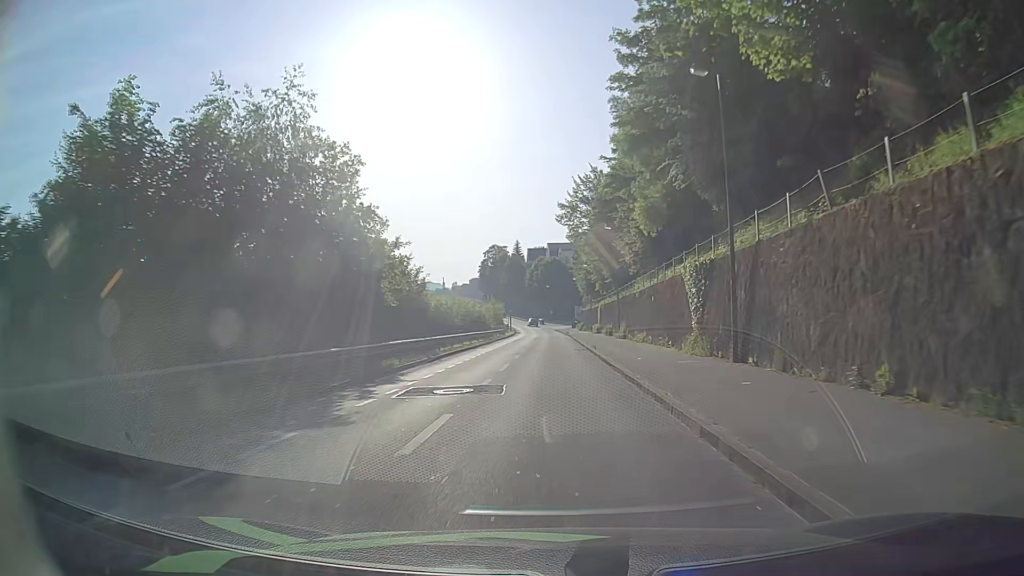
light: Day
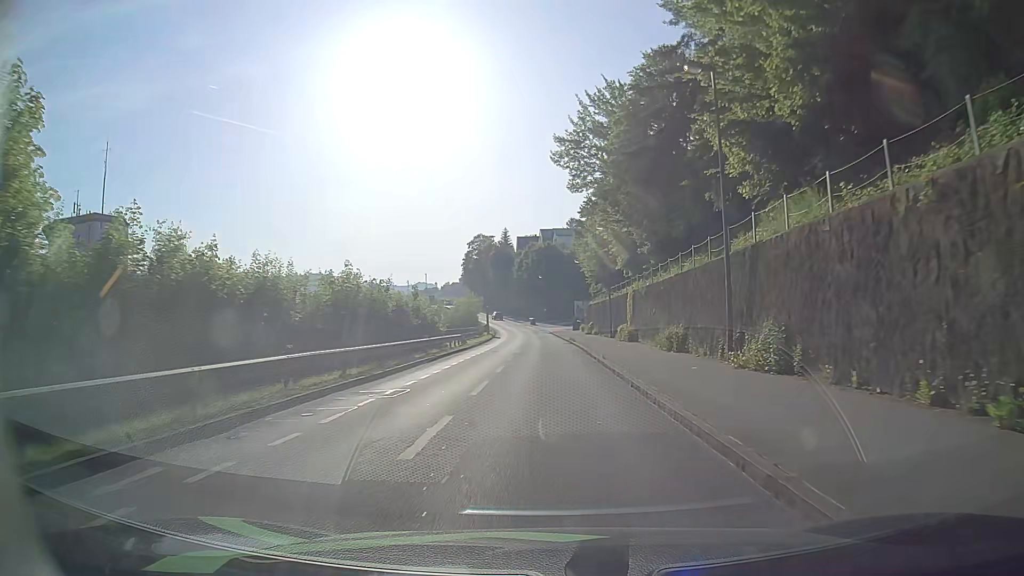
(0.0, +30.3) m; 0°
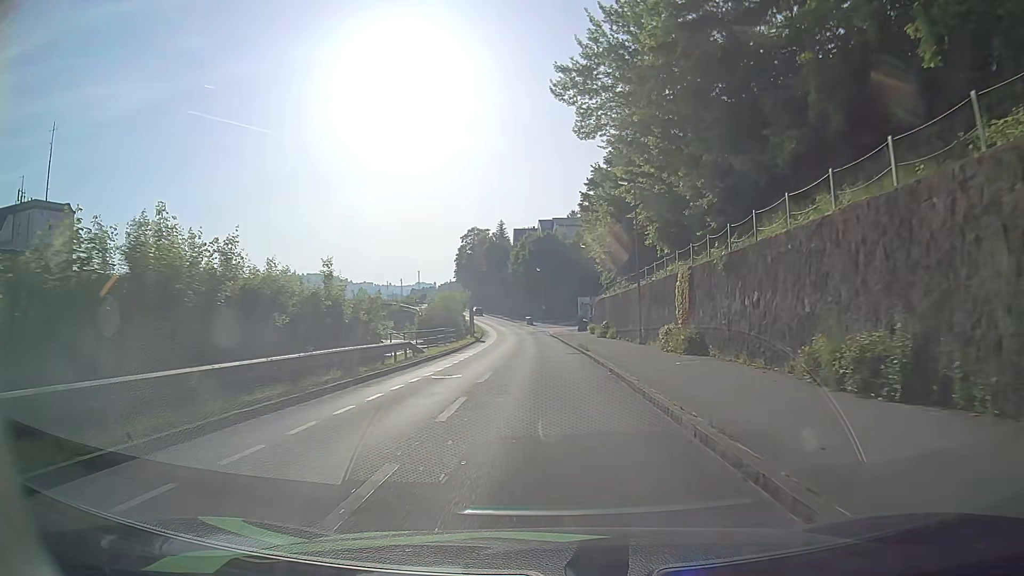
(+0.1, +15.3) m; +1°
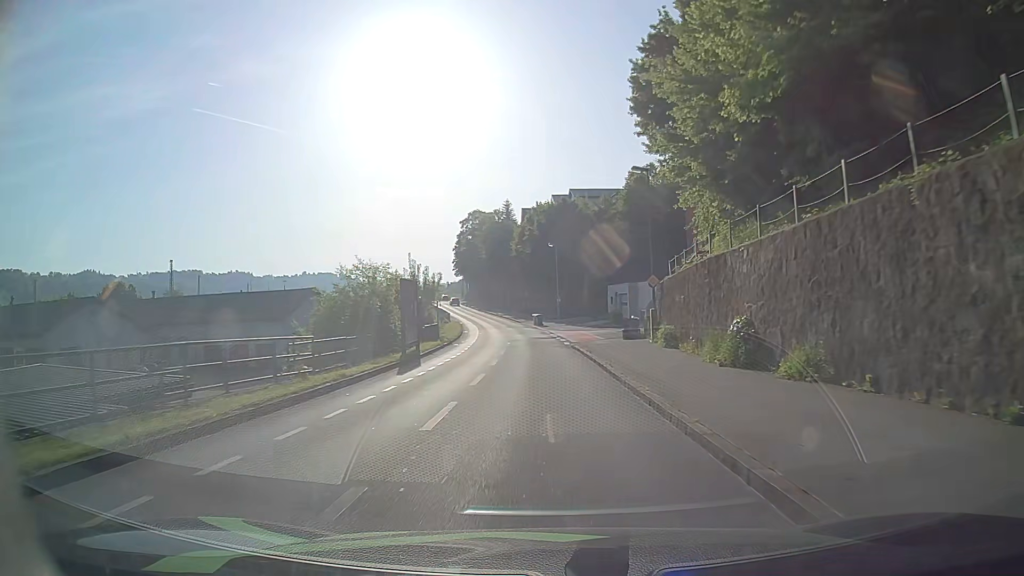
(-0.5, +30.9) m; -2°
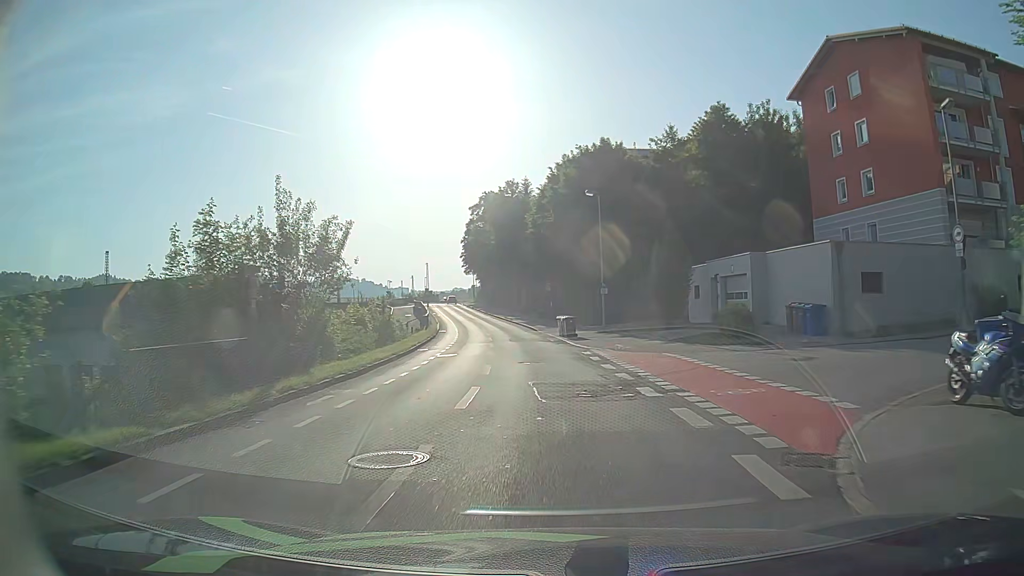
(-0.4, +29.7) m; -1°
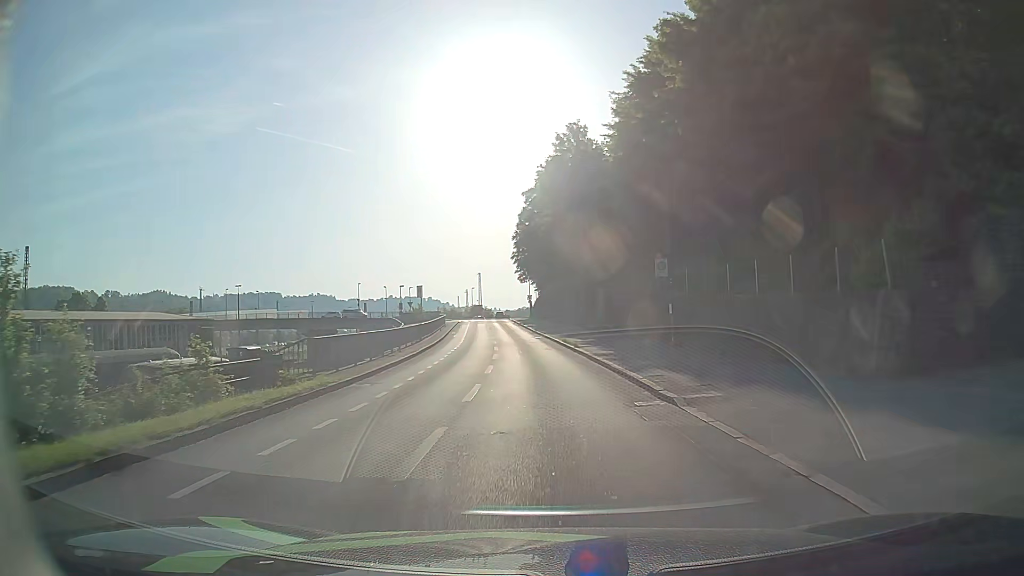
(-1.7, +34.1) m; -6°
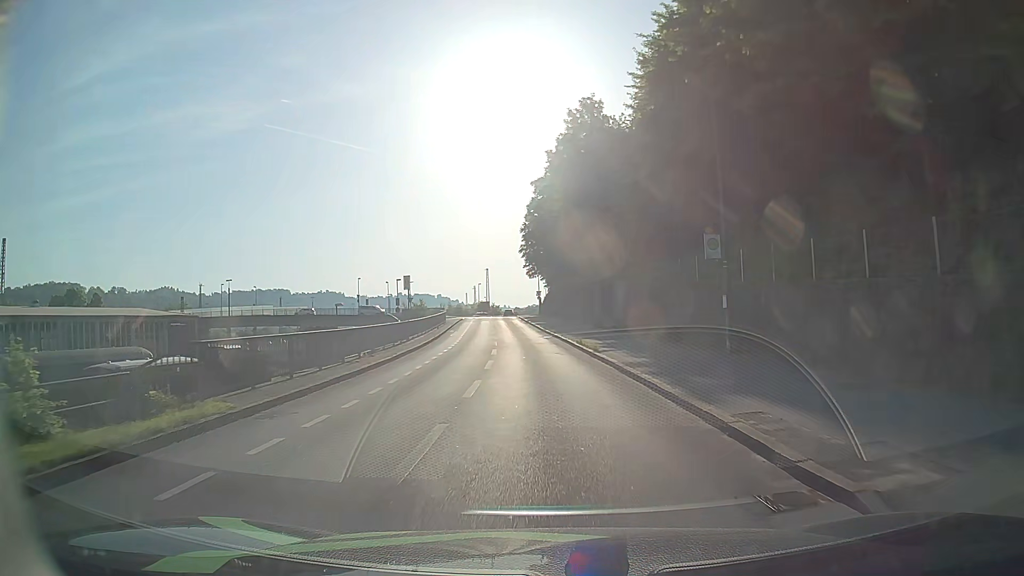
(-0.1, +6.3) m; -1°
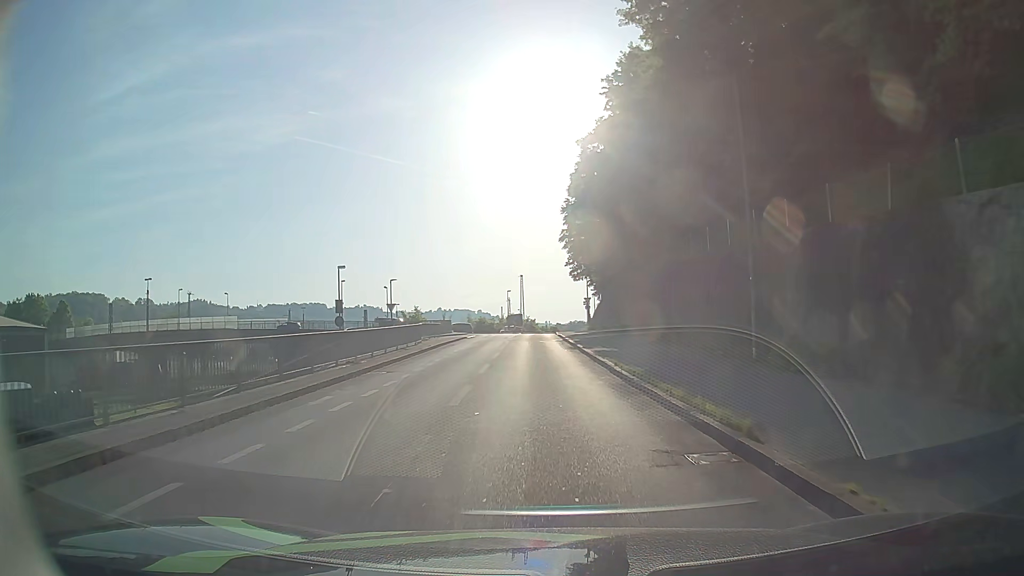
(-1.1, +30.8) m; -3°
(0, +10) (0, +20) (-1, +30) (-1, +40) (-1, +50) (-1, +60) (-2, +70) (-2, +80) (-2, +90) (0, +100) m
